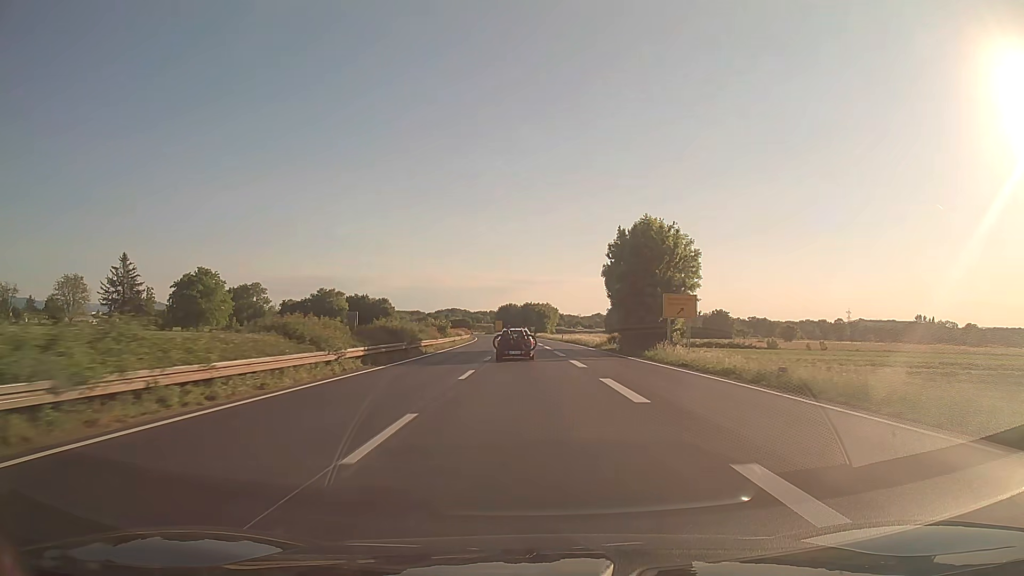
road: trunk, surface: asphalt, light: Day
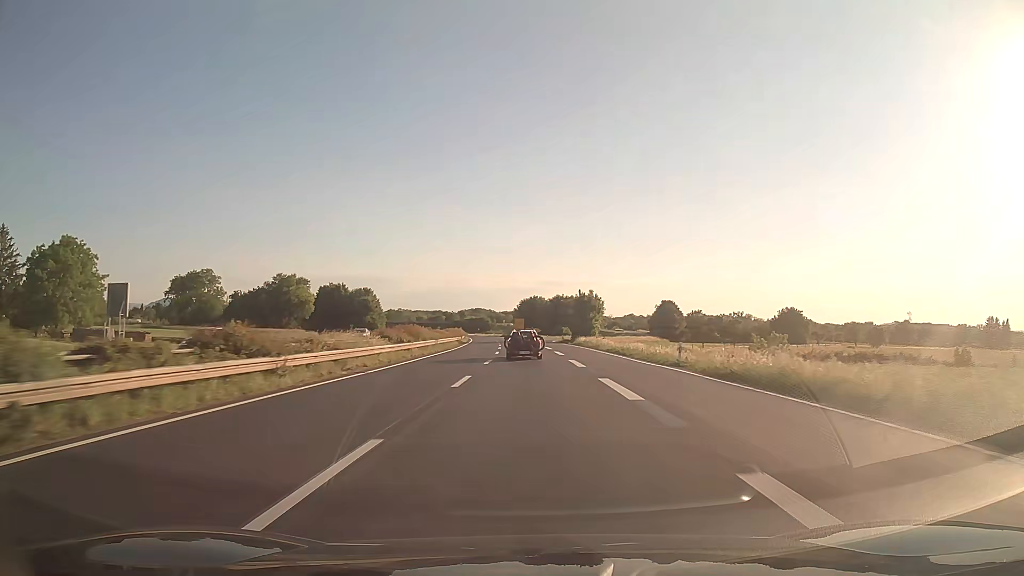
(-1.2, +63.1) m; -2°
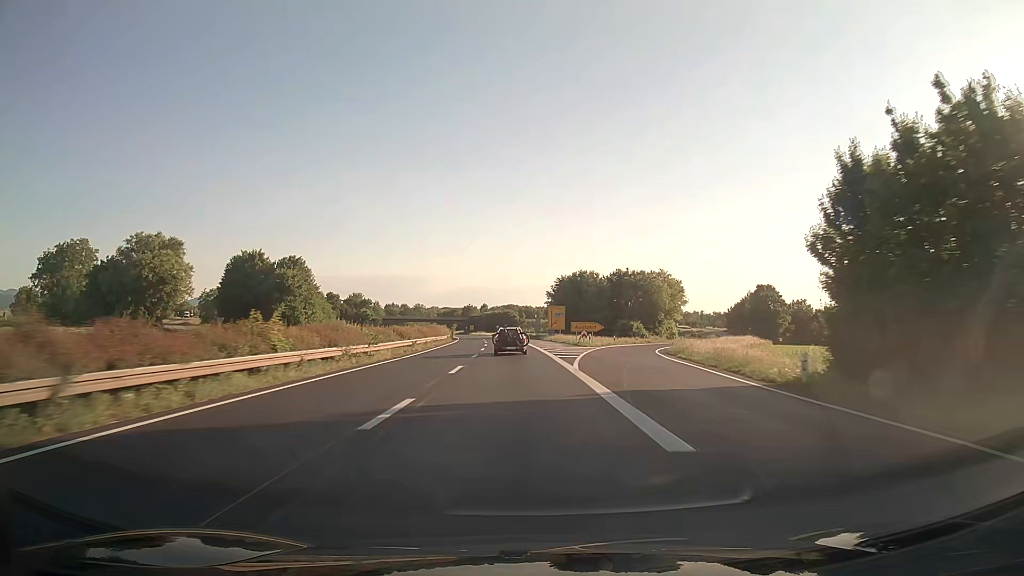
(-2.0, +79.8) m; -3°
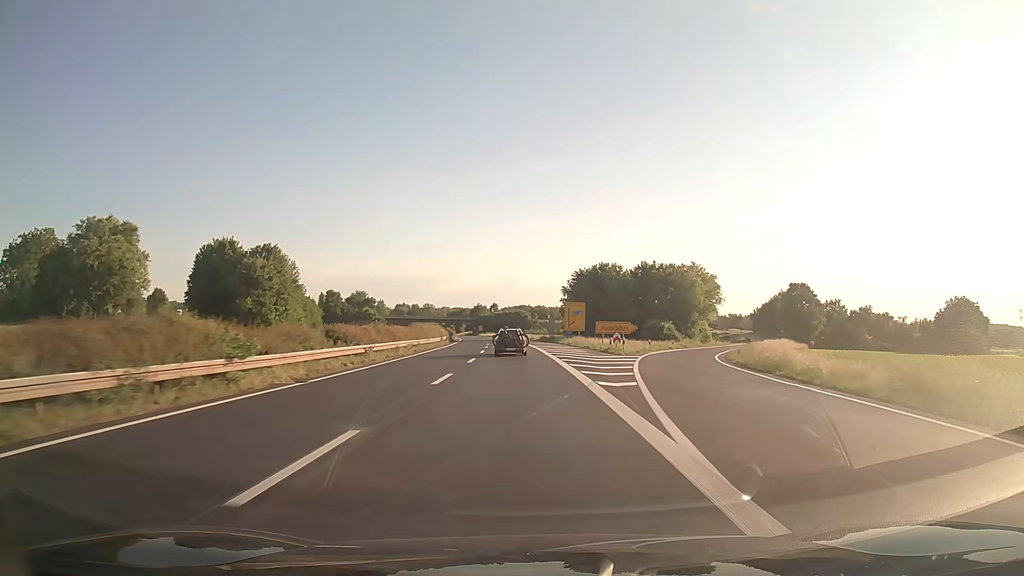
(-0.1, +16.1) m; -1°
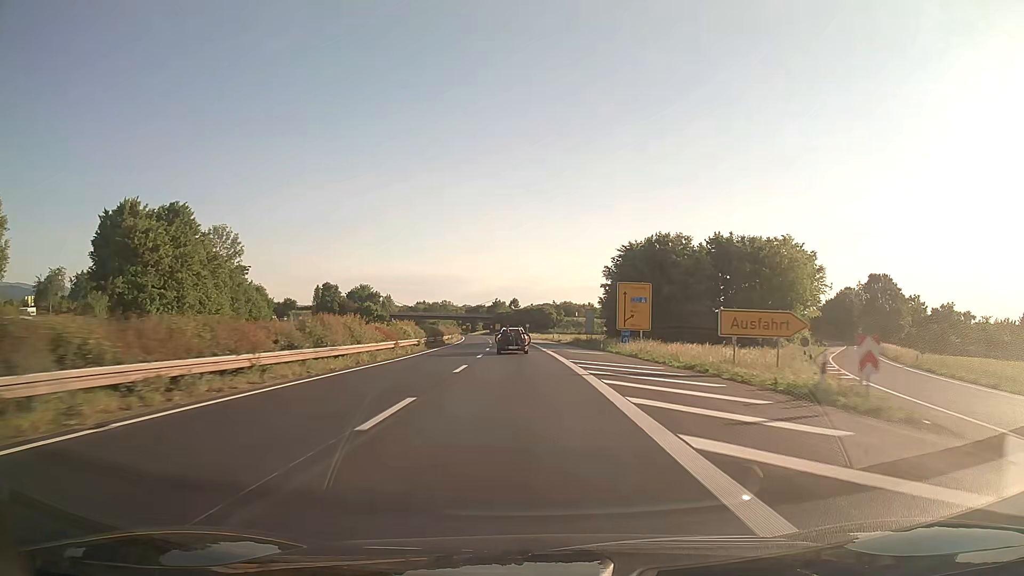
(-0.6, +32.3) m; -2°
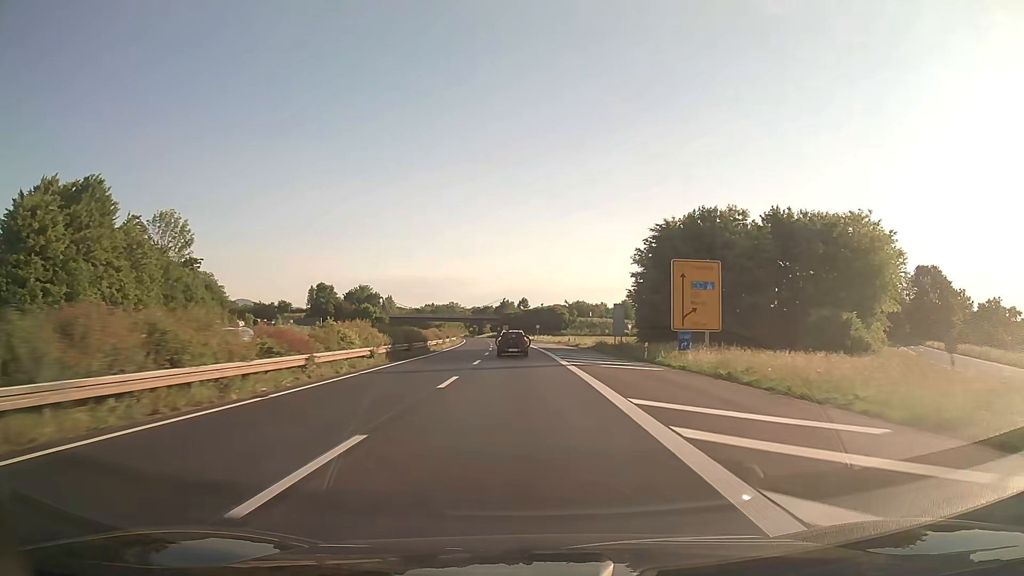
(-0.1, +16.2) m; -1°
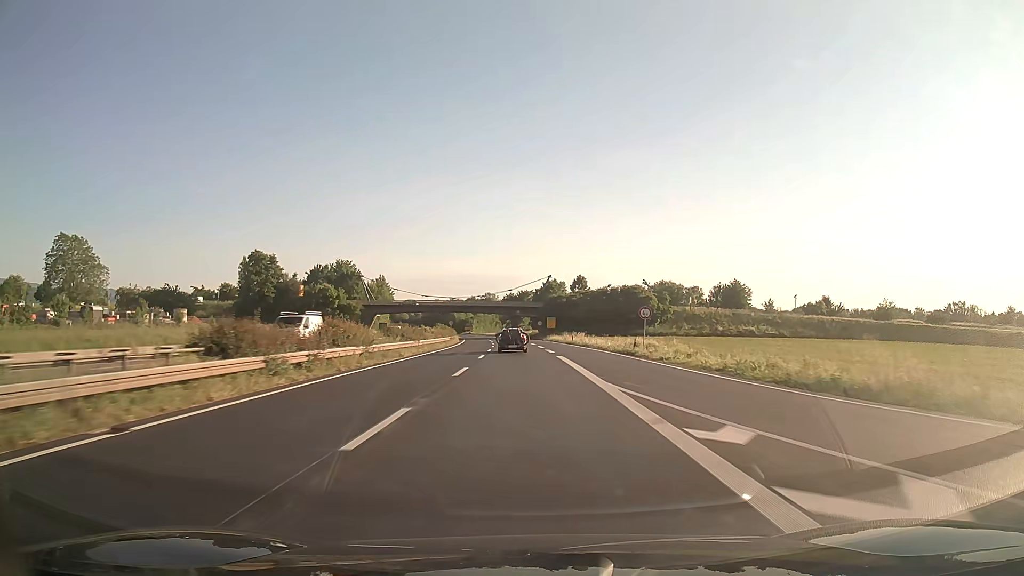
(-3.1, +81.3) m; -4°
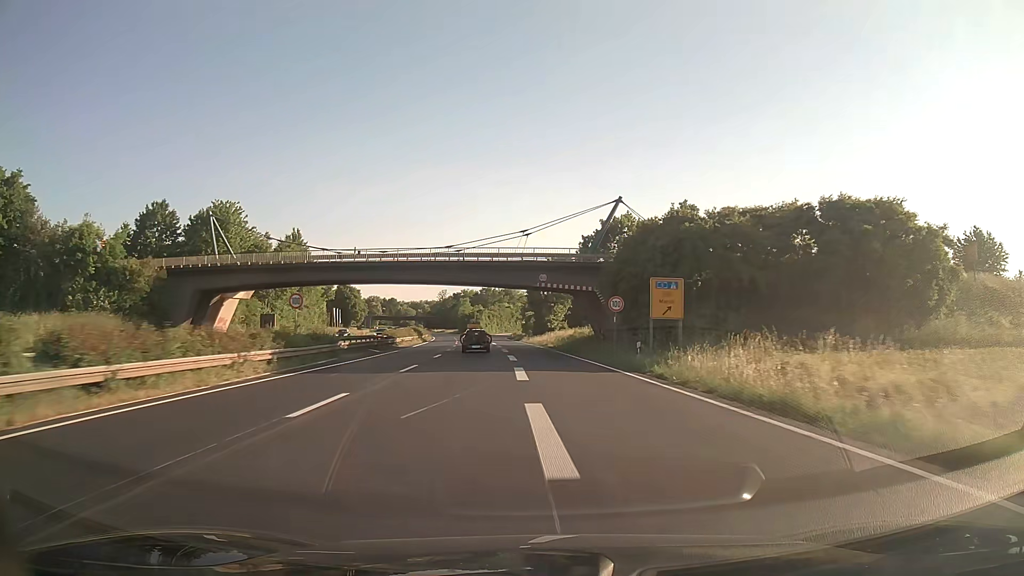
(-1.4, +81.4) m; -2°
(0, +10) (0, +20) (-1, +30) (-1, +40) (-2, +50) (-2, +60) (-3, +70) (-3, +80) (-4, +90) (-5, +100) m
